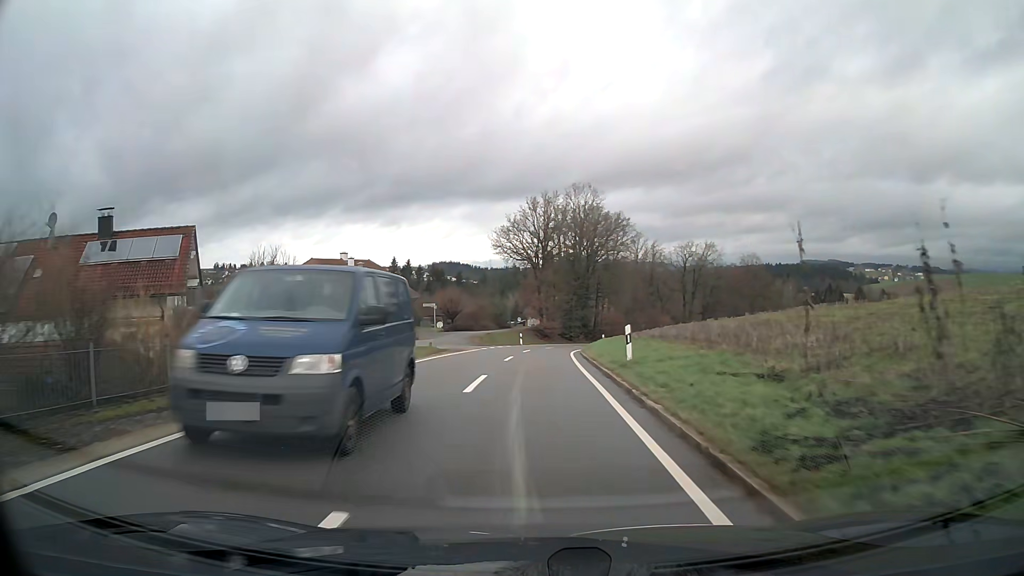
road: tertiary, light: Day
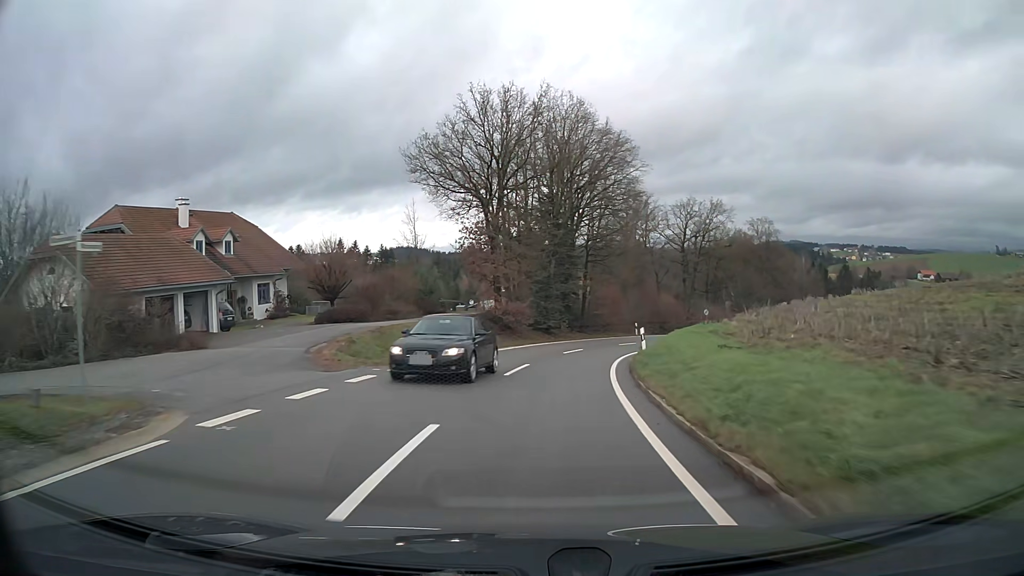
(+0.7, +31.8) m; +4°
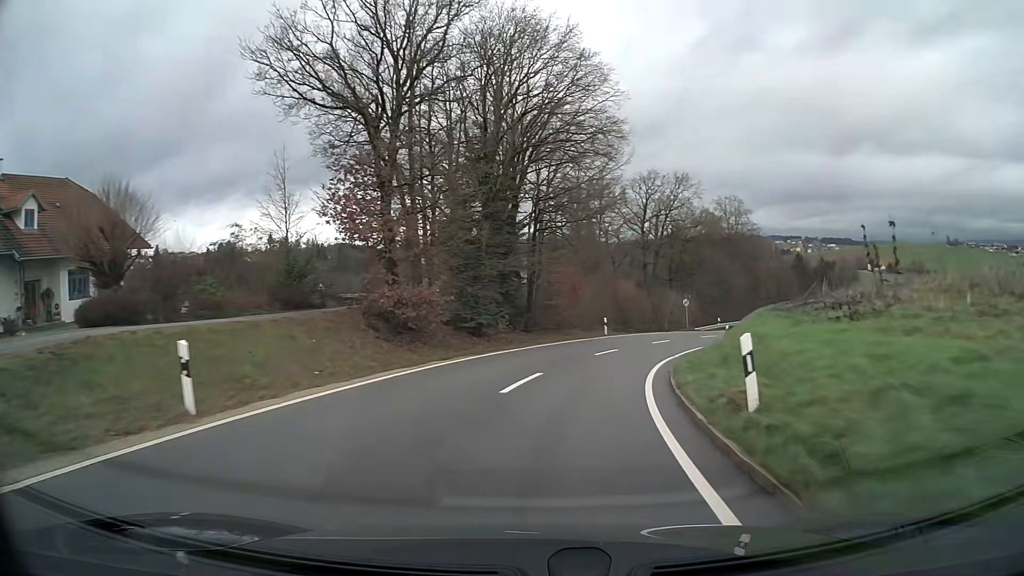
(+0.8, +16.0) m; +7°
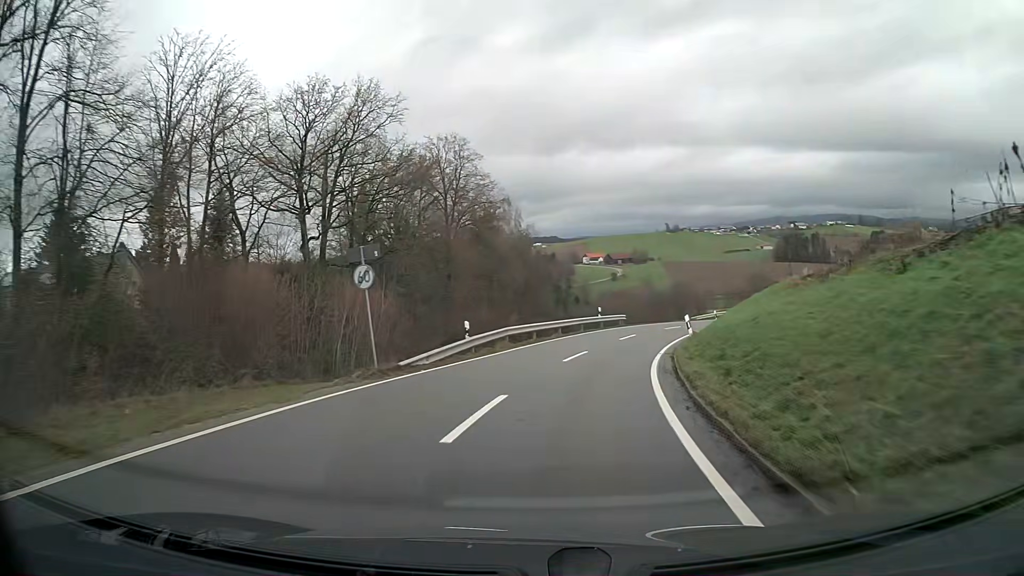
(+8.7, +38.7) m; +25°
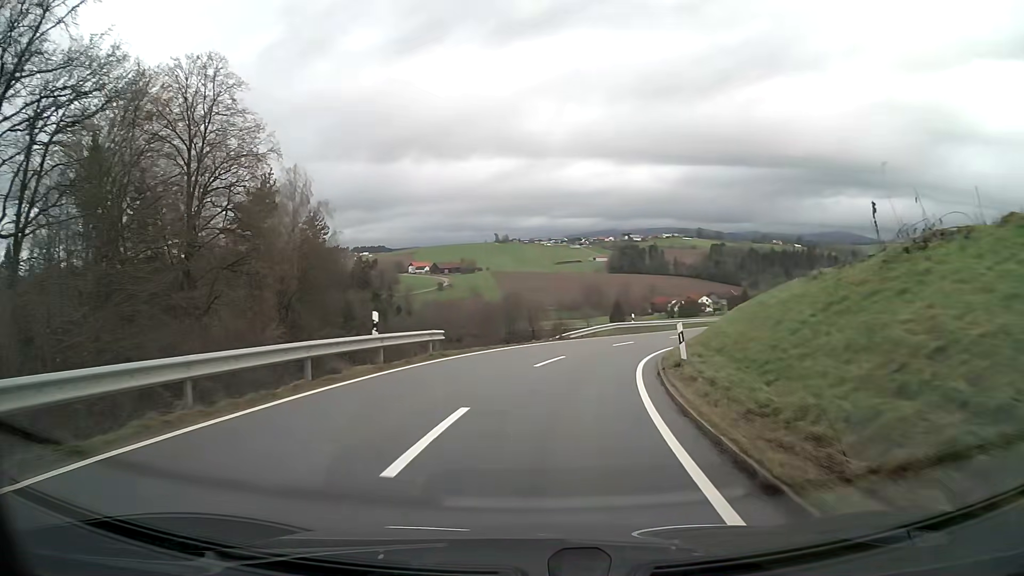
(+3.1, +24.5) m; +14°
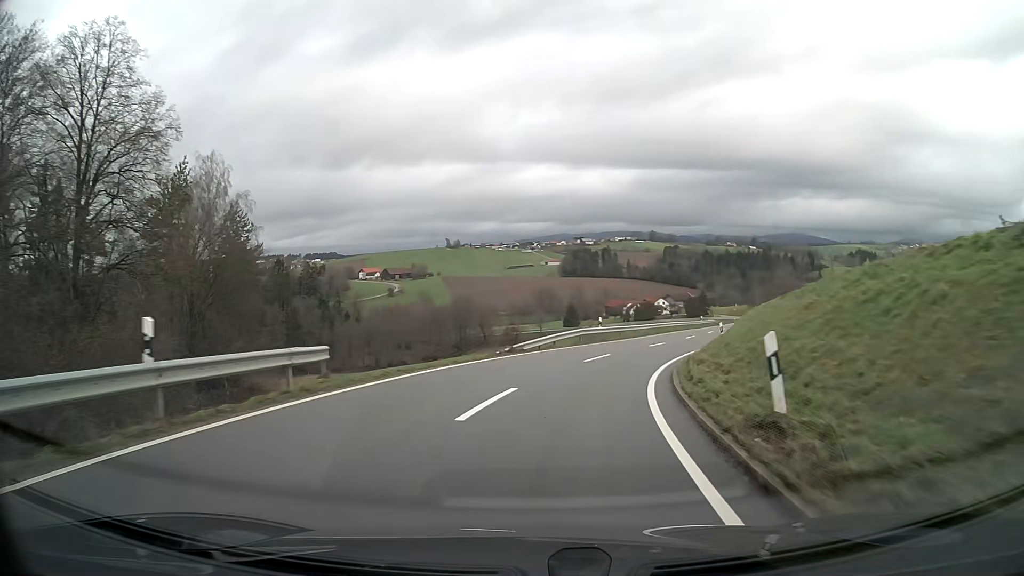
(+0.3, +8.4) m; +5°
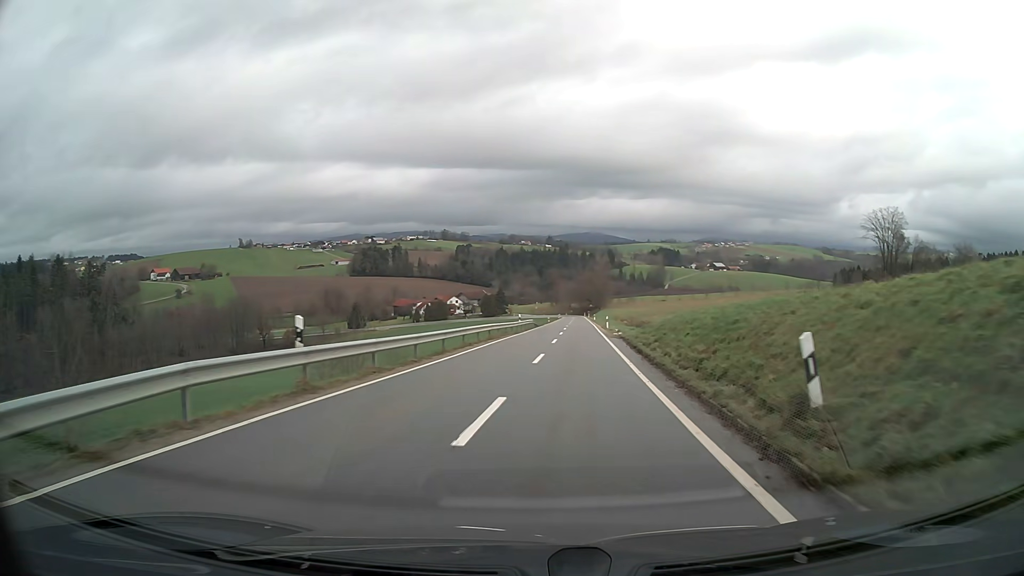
(+3.8, +25.0) m; +17°
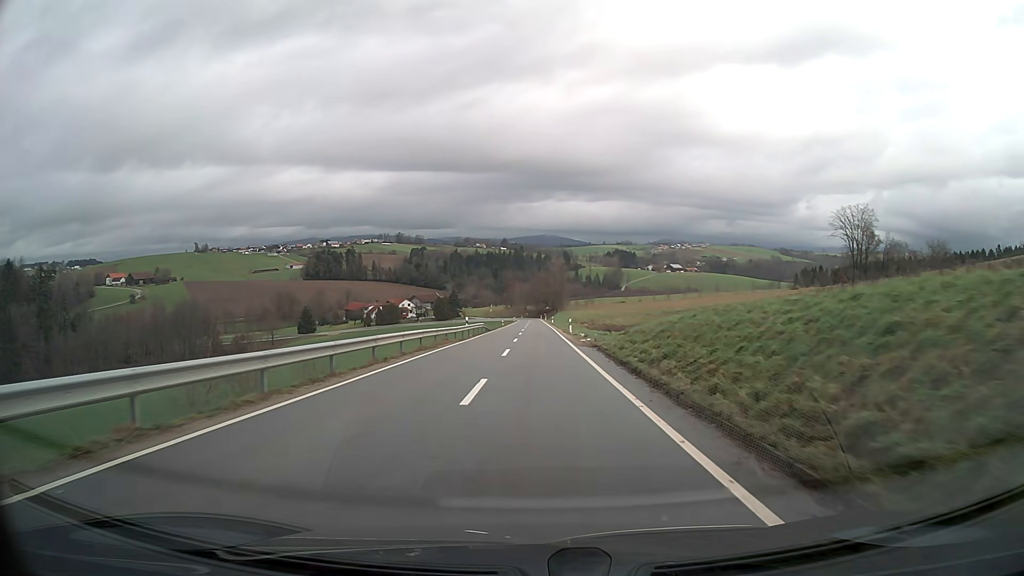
(+0.1, +8.6) m; +2°
